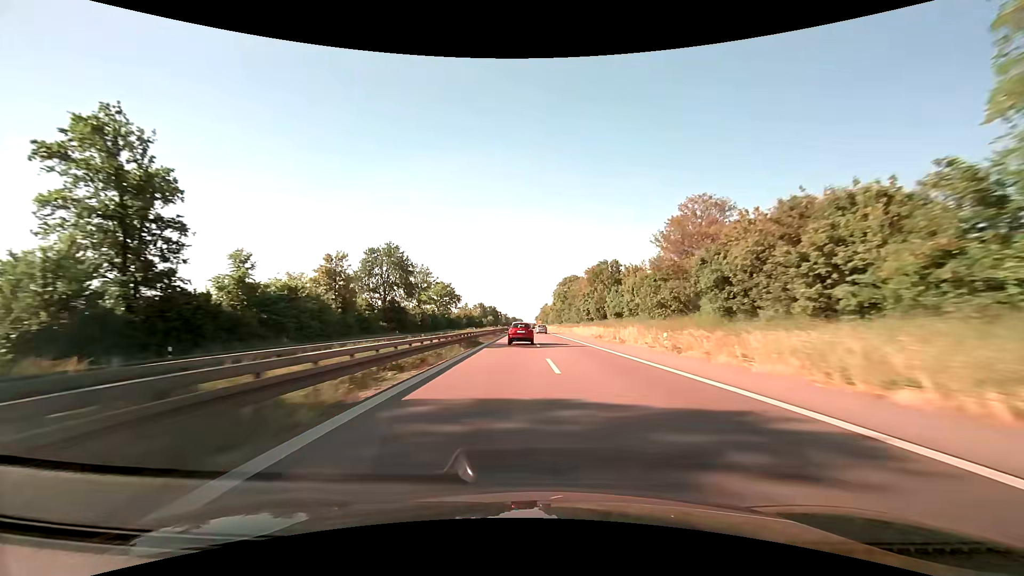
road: trunk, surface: asphalt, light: Day
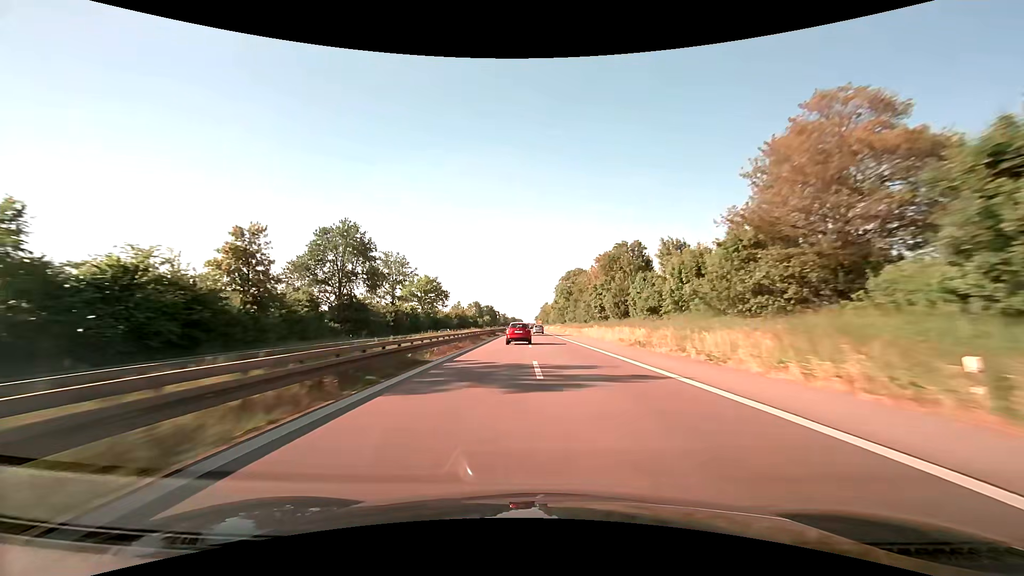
(0.0, +19.4) m; 0°
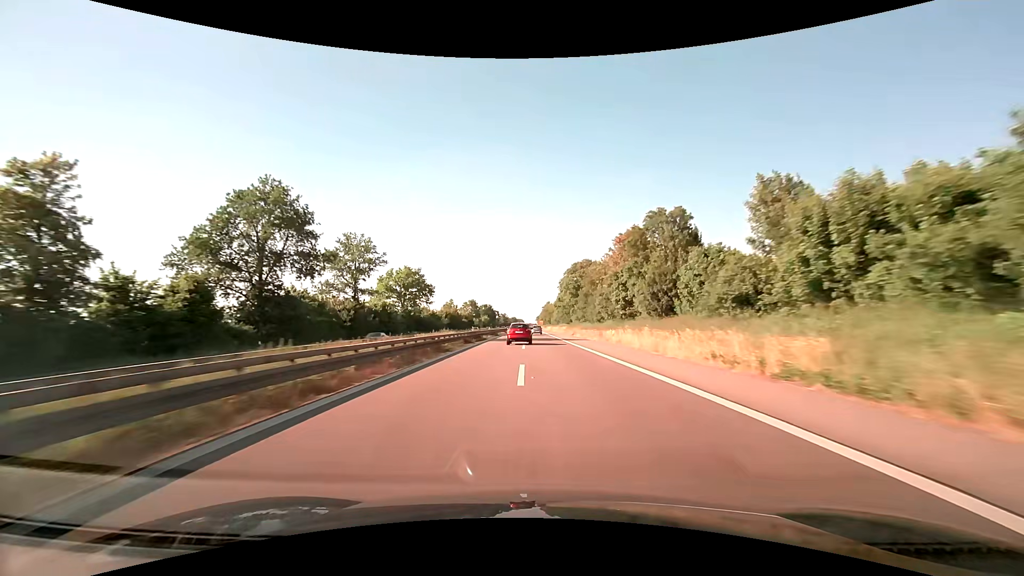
(0.0, +19.4) m; 0°
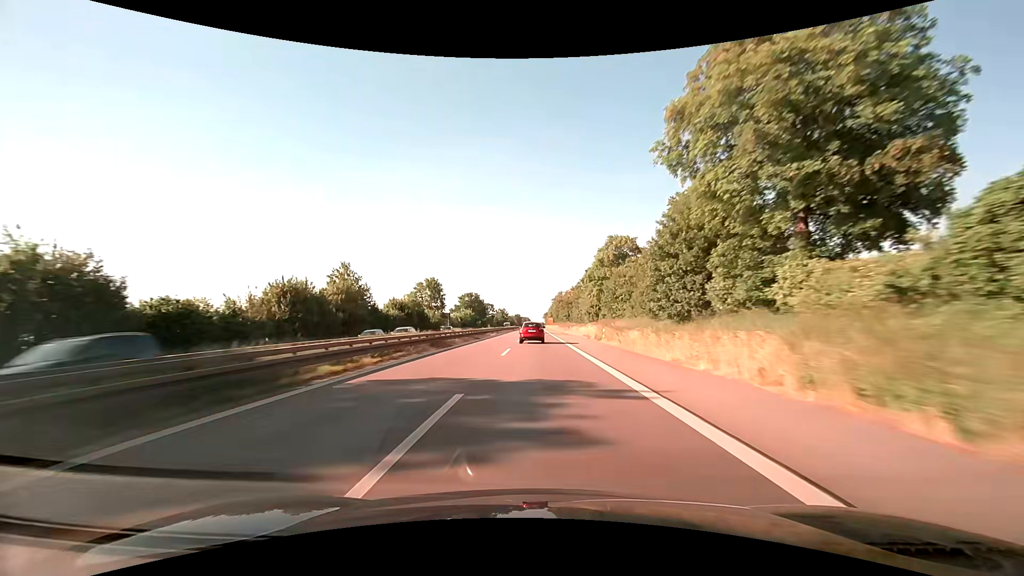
(-0.6, +97.7) m; -1°
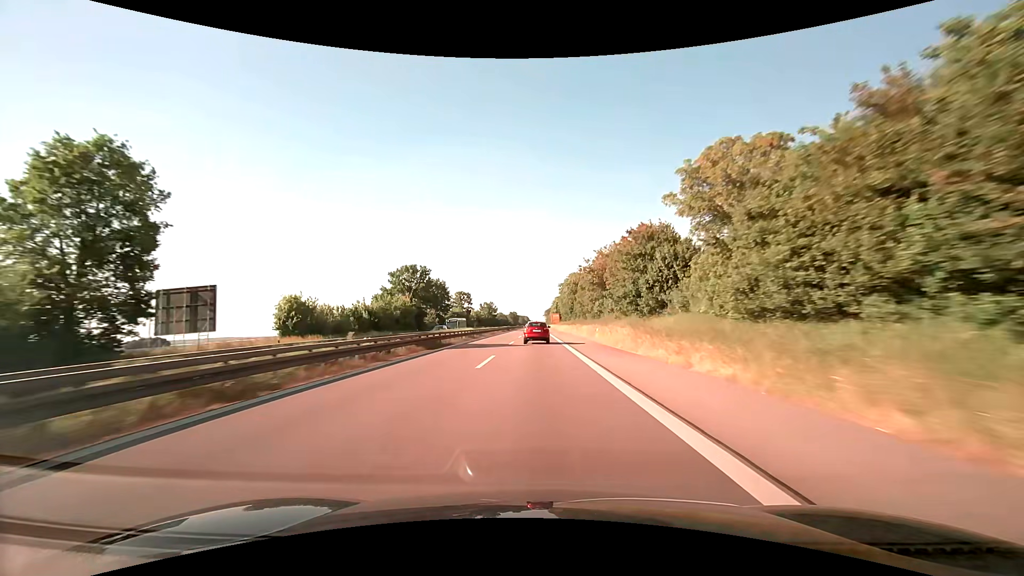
(+0.1, +96.2) m; 0°
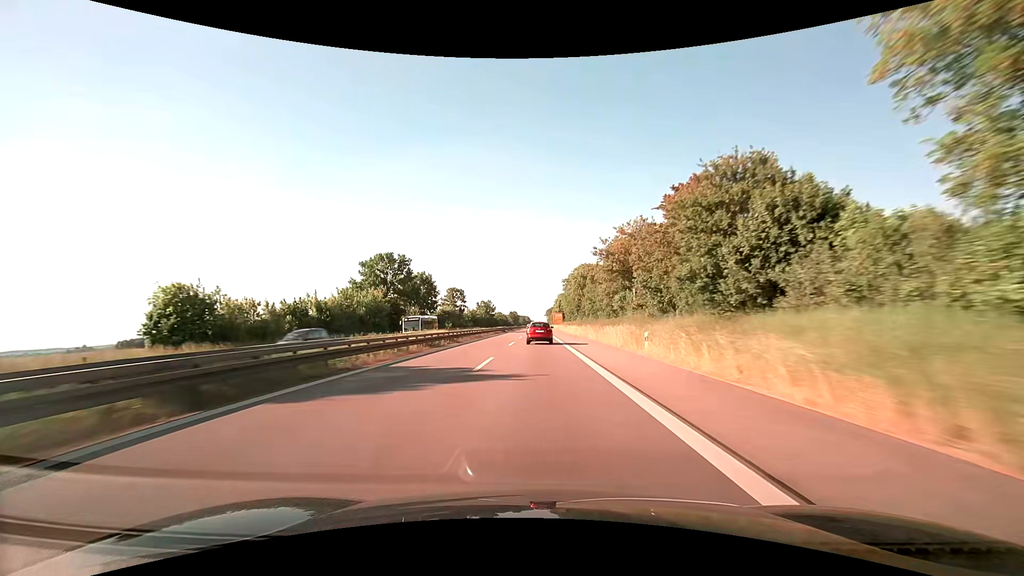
(0.0, +18.9) m; 0°
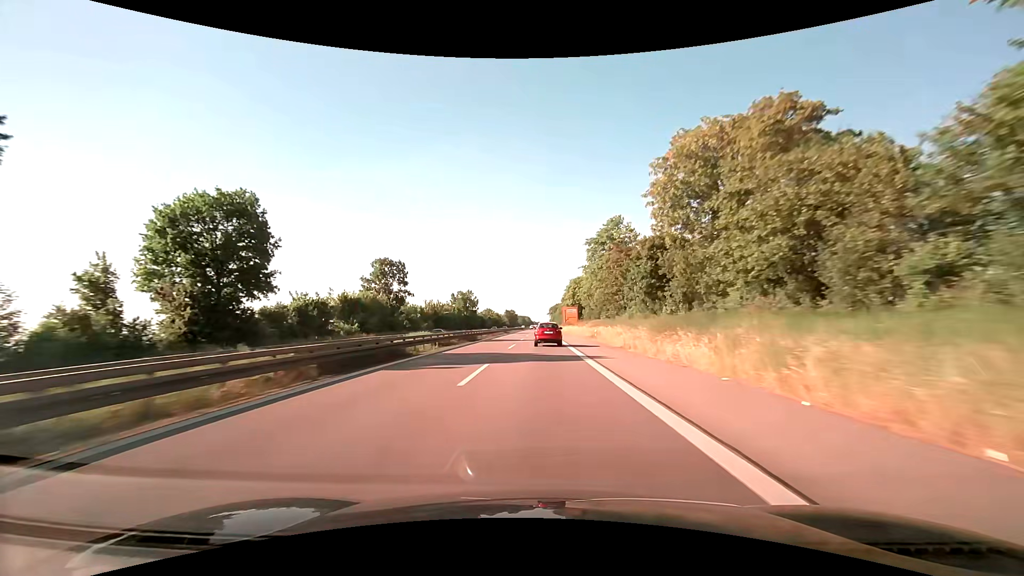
(0.0, +75.3) m; 0°
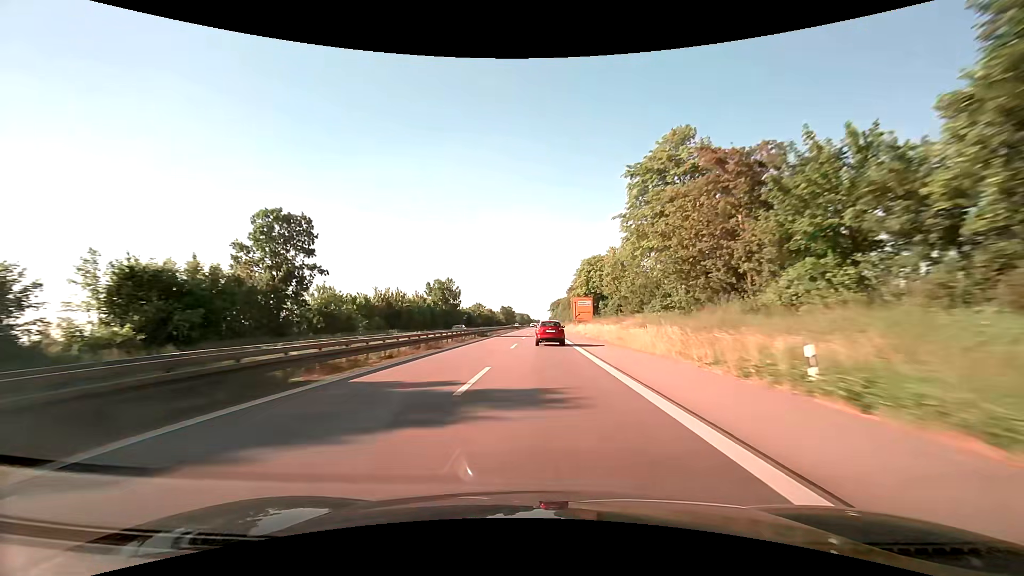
(+0.1, +37.9) m; 0°
(0, +10) (0, +20) (0, +30) (0, +40) (+1, +50) (+1, +60) (+1, +70) (+1, +80) (+1, +90) (+1, +100) m
